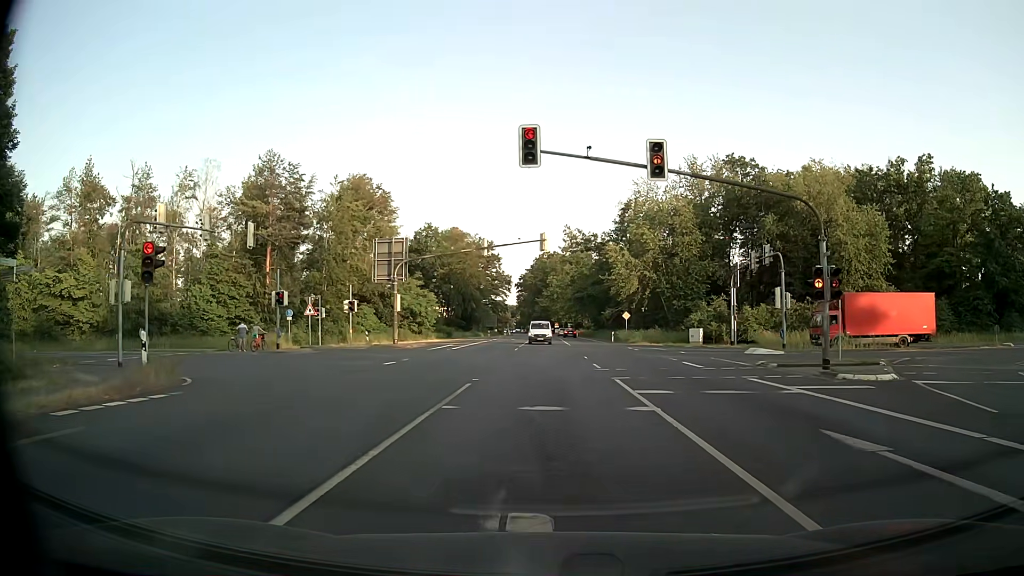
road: primary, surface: asphalt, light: Day
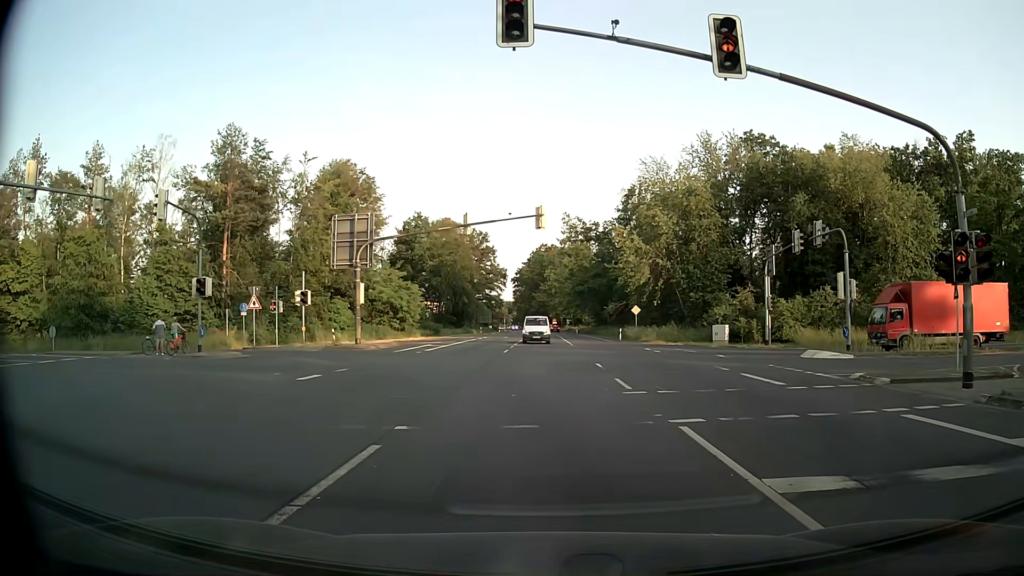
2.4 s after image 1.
(-0.1, +8.2) m; 0°
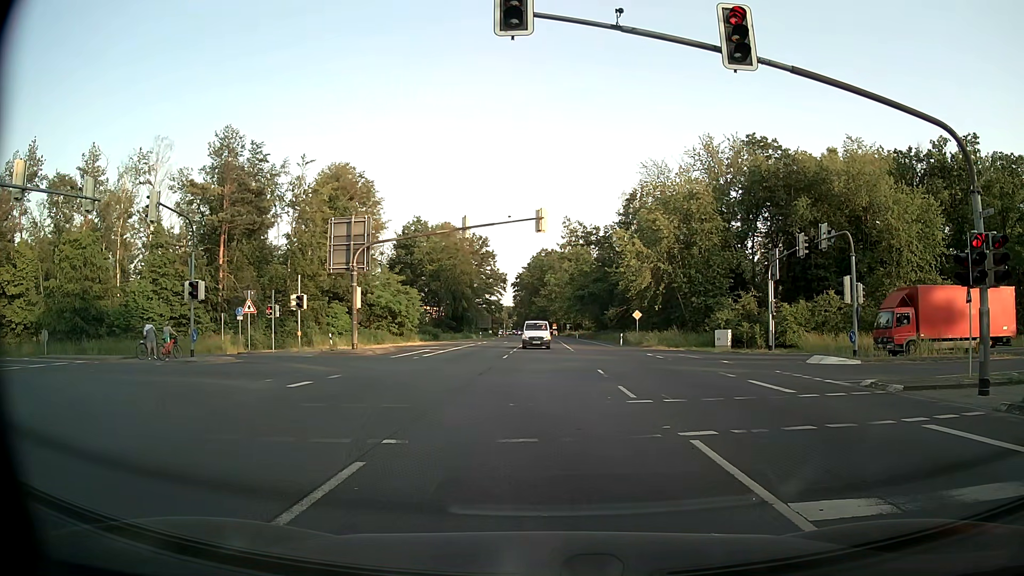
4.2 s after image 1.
(0.0, +0.7) m; 0°
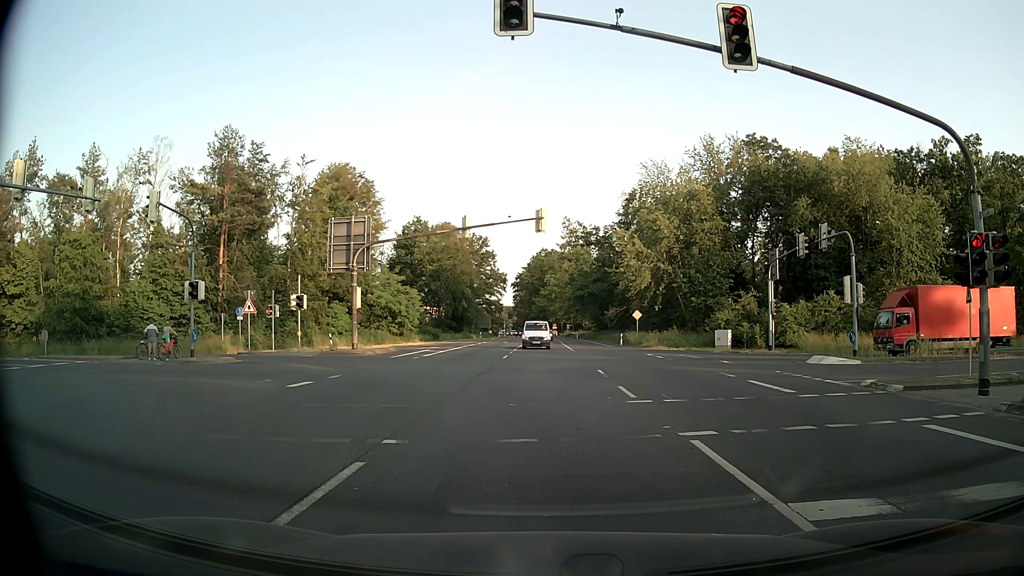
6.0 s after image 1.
(0.0, 0.0) m; 0°
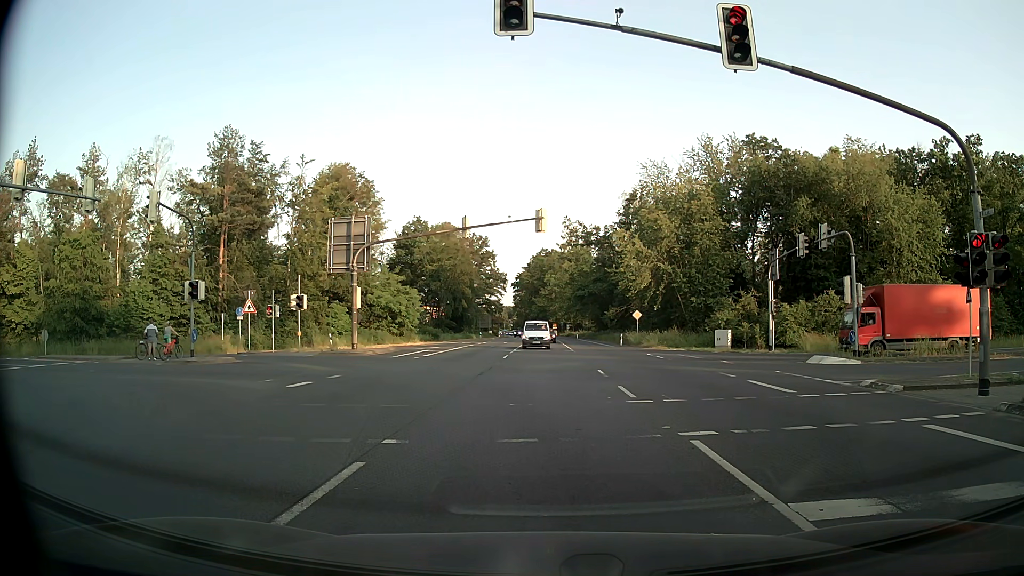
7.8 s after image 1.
(0.0, 0.0) m; 0°
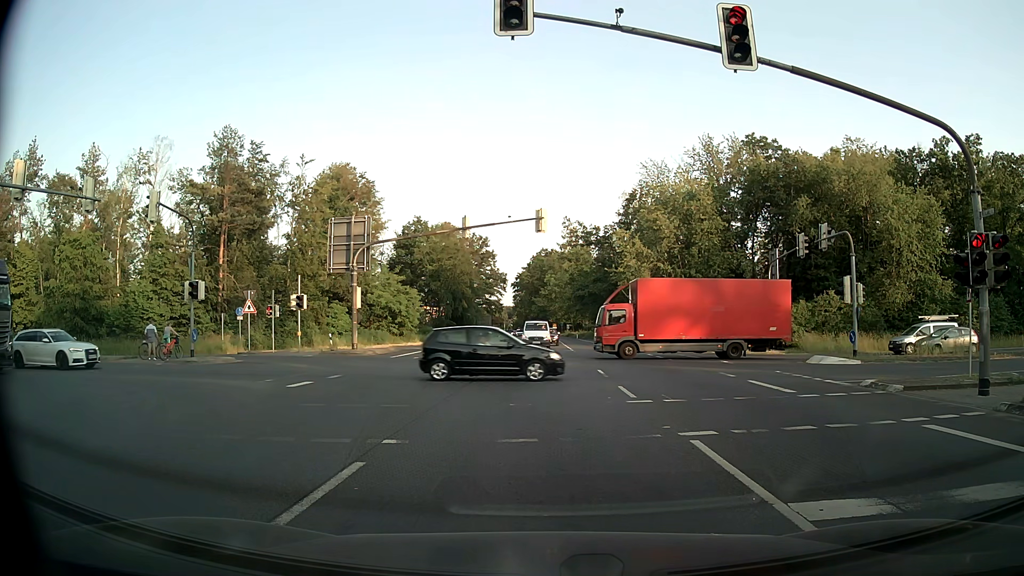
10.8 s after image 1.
(0.0, 0.0) m; 0°
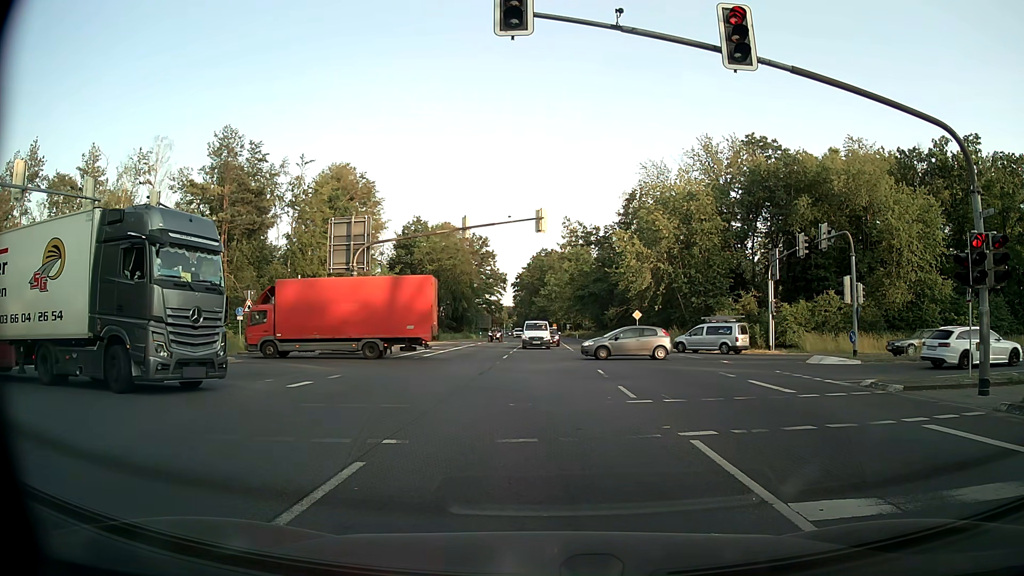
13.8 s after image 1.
(0.0, 0.0) m; 0°
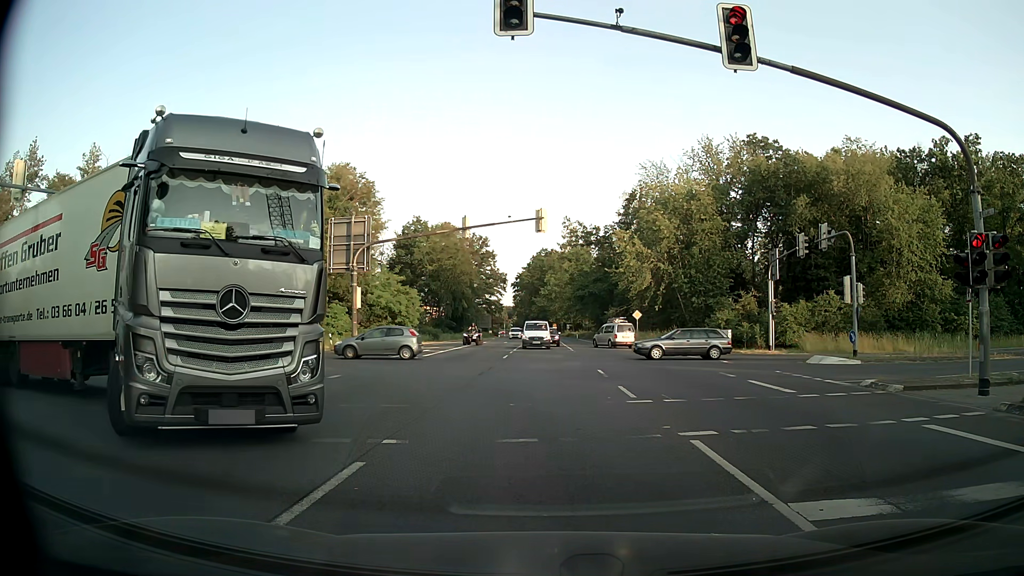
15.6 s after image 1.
(0.0, 0.0) m; 0°
